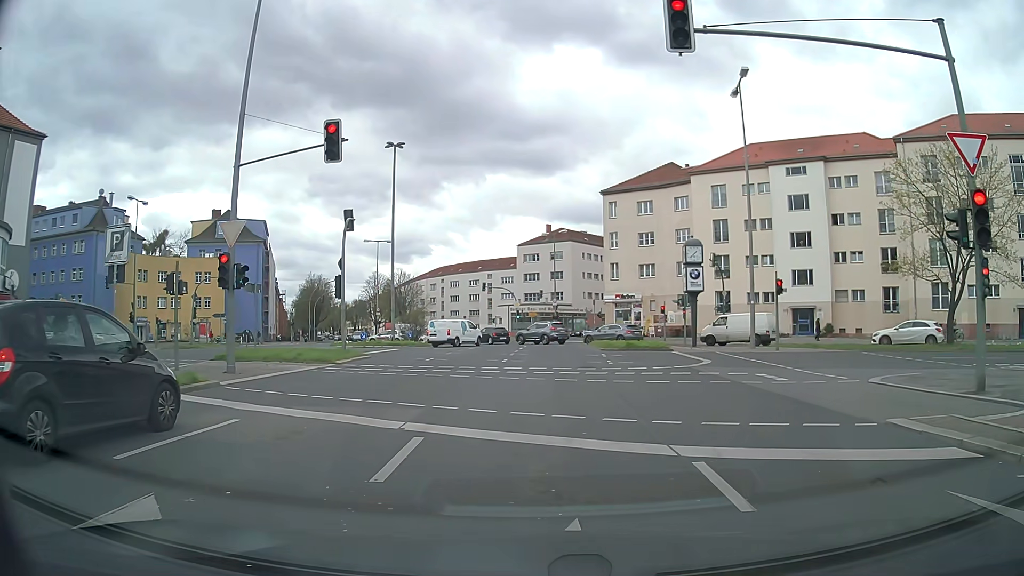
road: secondary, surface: asphalt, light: Day
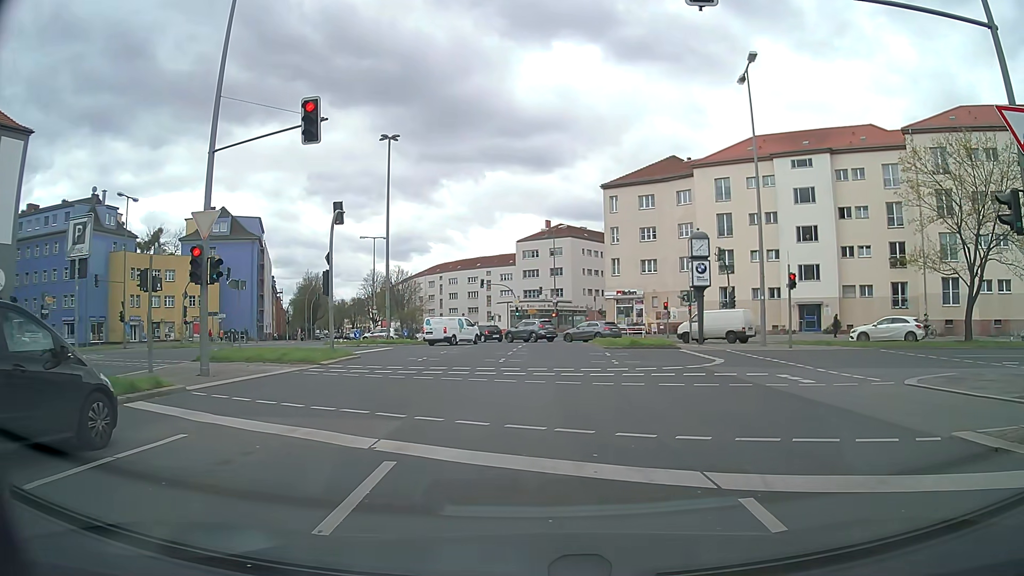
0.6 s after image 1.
(0.0, +1.5) m; 0°
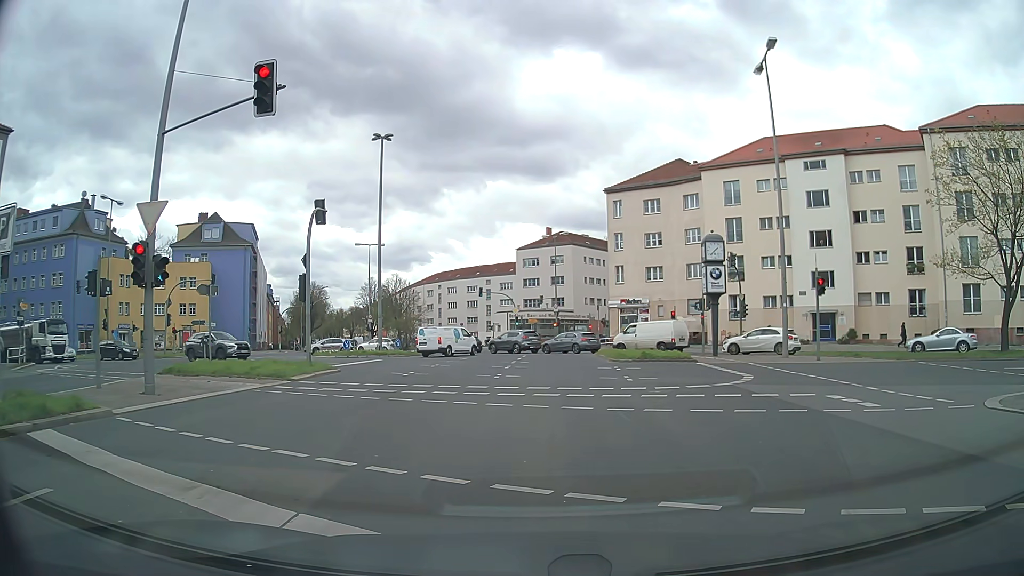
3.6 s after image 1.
(0.0, +2.6) m; 0°
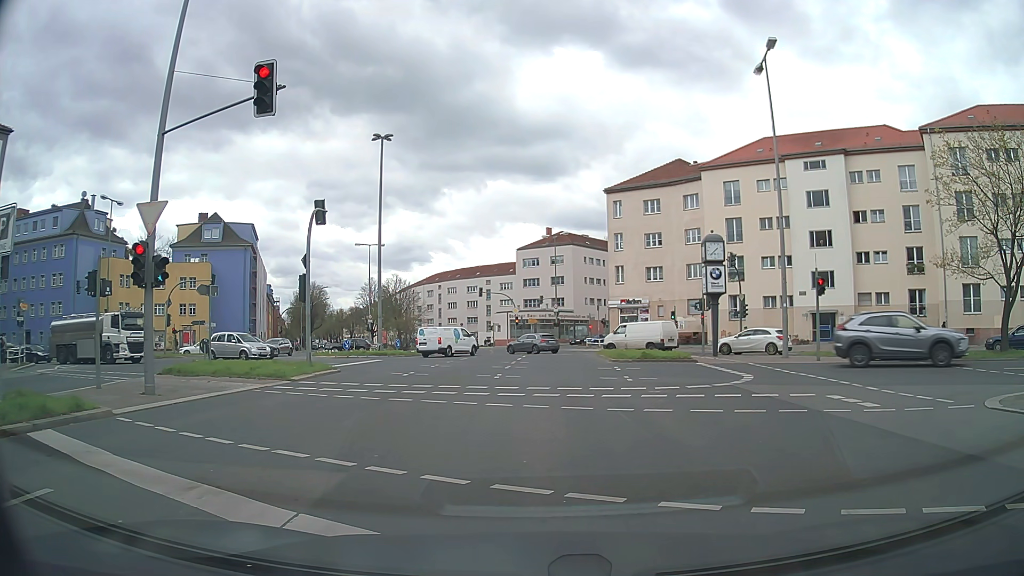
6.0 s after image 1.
(0.0, 0.0) m; 0°
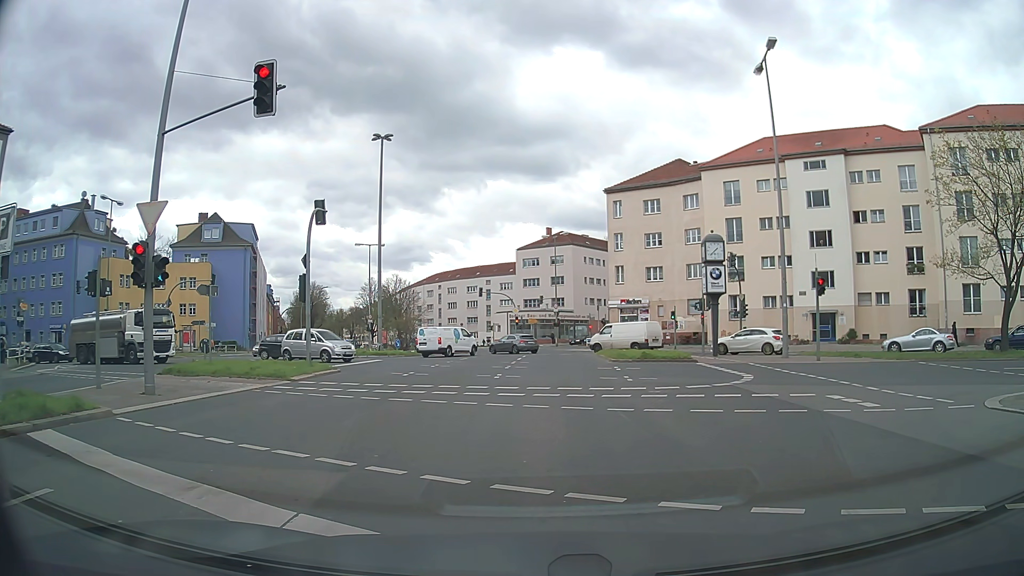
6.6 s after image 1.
(0.0, 0.0) m; 0°
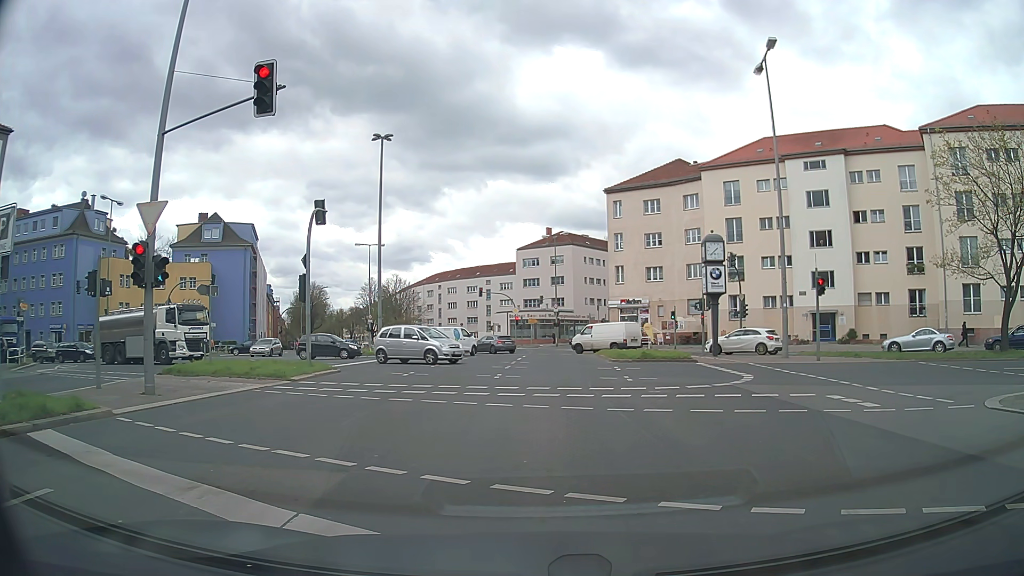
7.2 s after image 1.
(0.0, 0.0) m; 0°
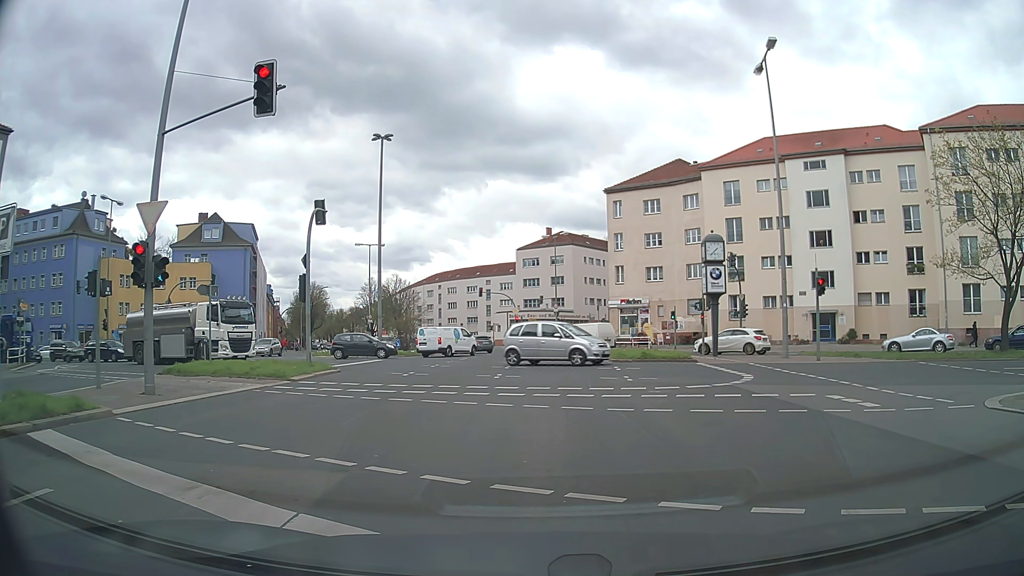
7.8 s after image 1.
(0.0, 0.0) m; 0°
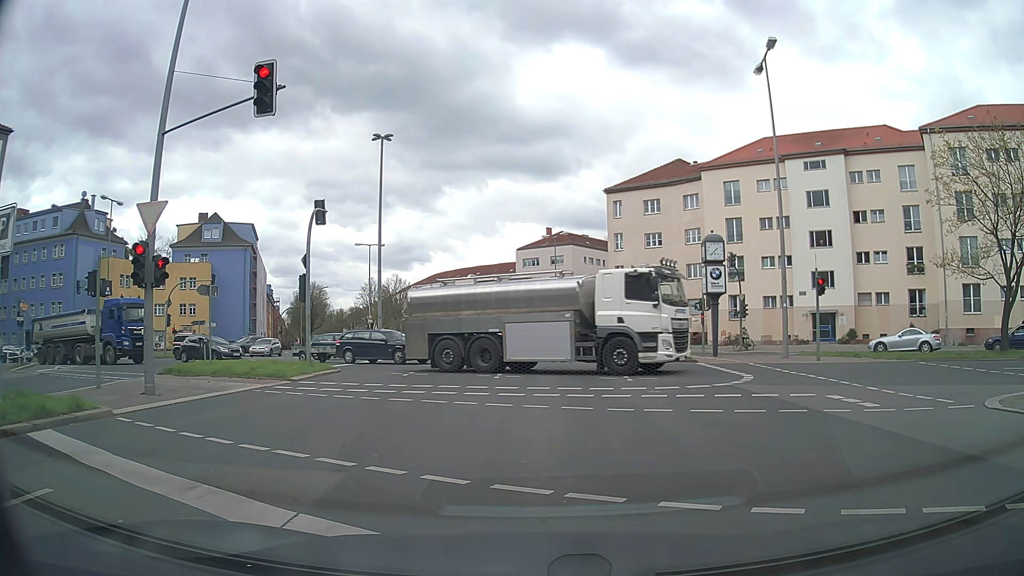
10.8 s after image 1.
(0.0, 0.0) m; 0°
(0, +10) (0, +20) (0, +30) (0, +40) (+1, +50) (0, +60) (+1, +70) (+5, +79) (+11, +87) (+17, +95) m
